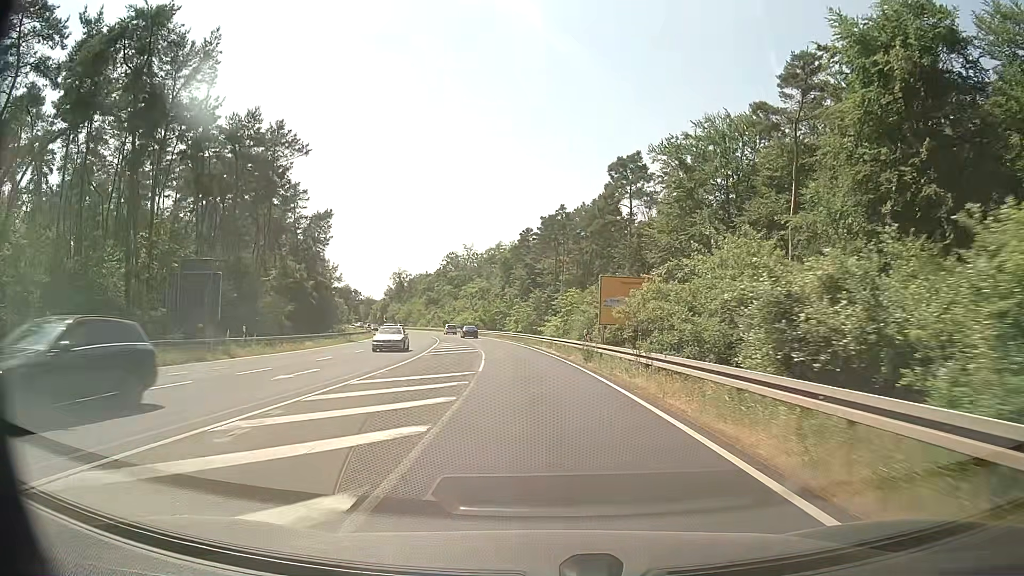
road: secondary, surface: asphalt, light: Day
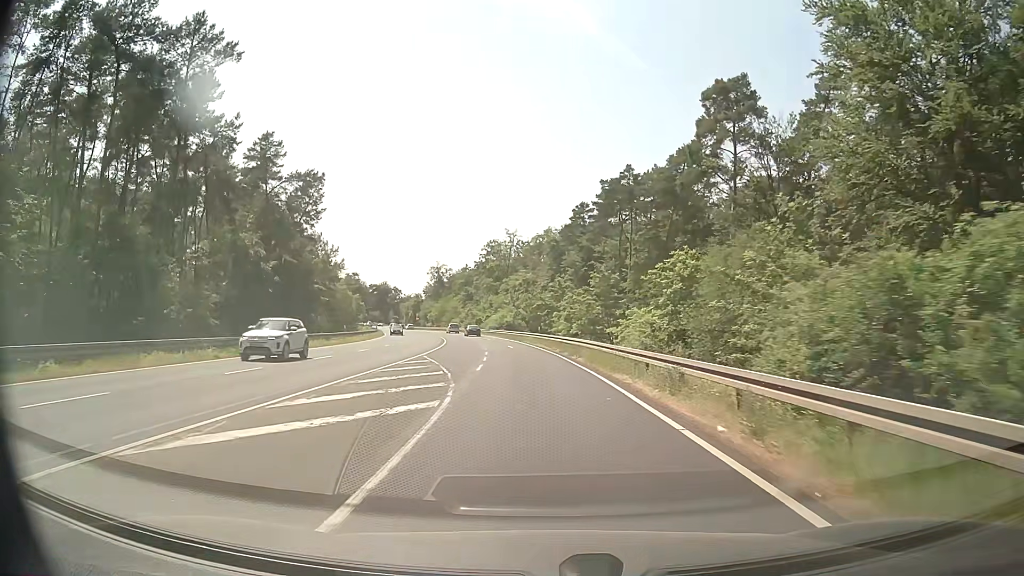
(-0.9, +28.0) m; -4°
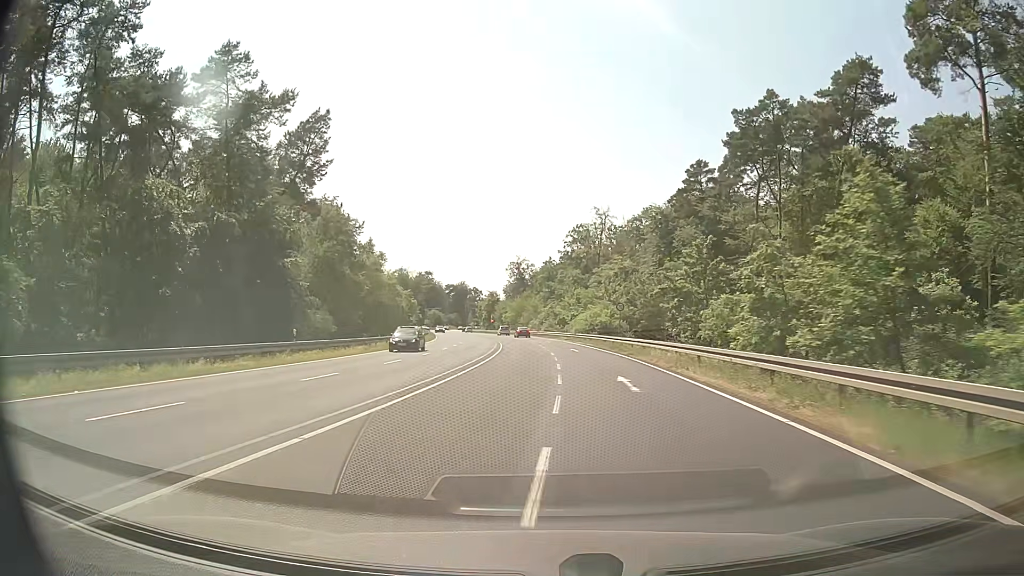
(-1.8, +27.9) m; -8°
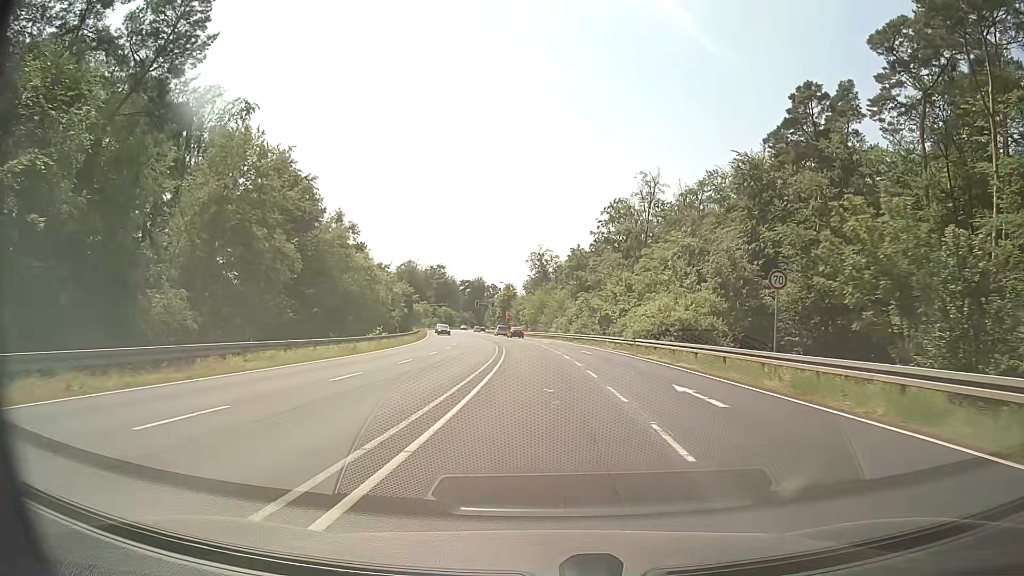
(-0.7, +27.9) m; -2°
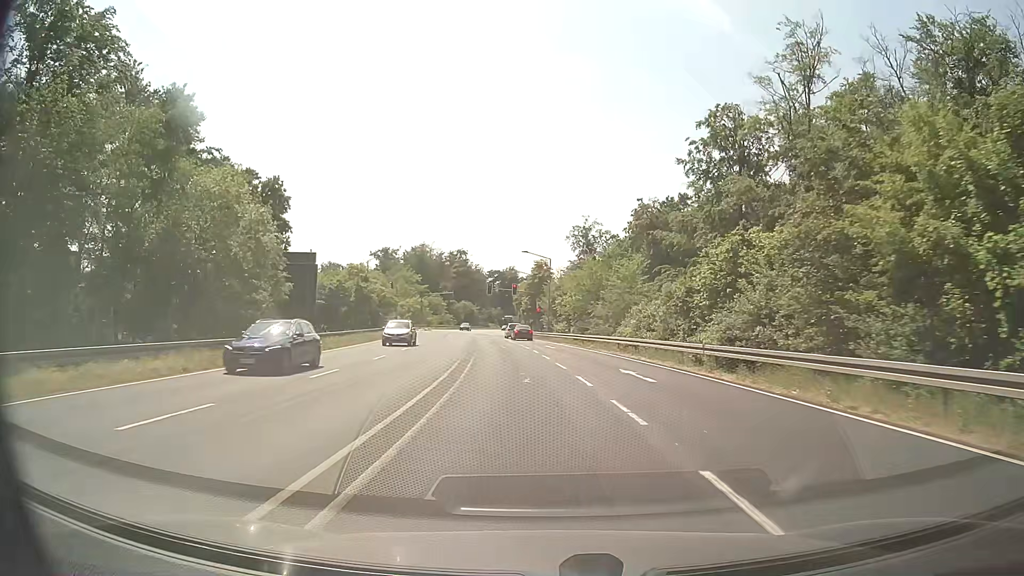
(-1.0, +45.4) m; -3°
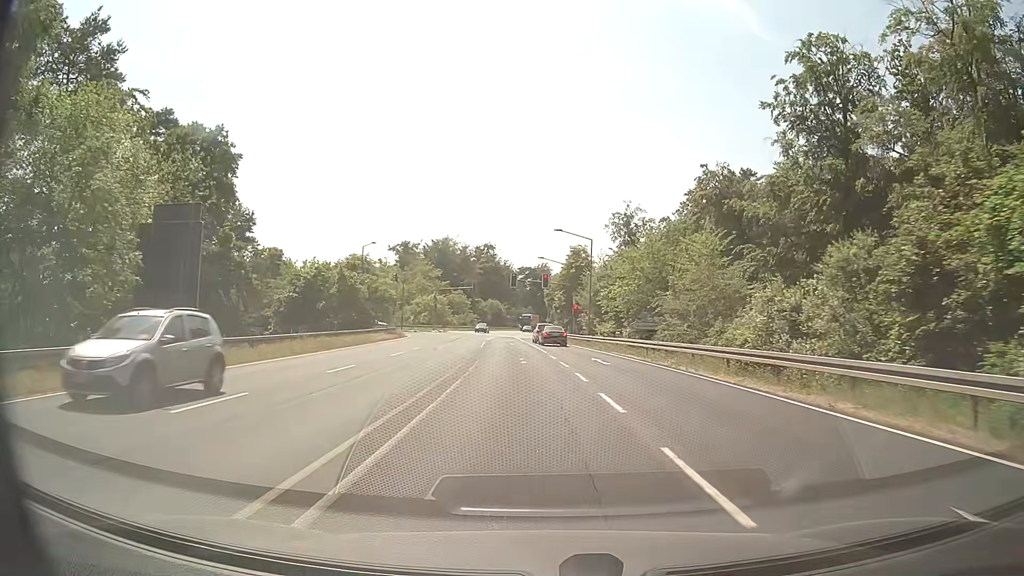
(-0.4, +16.4) m; -3°
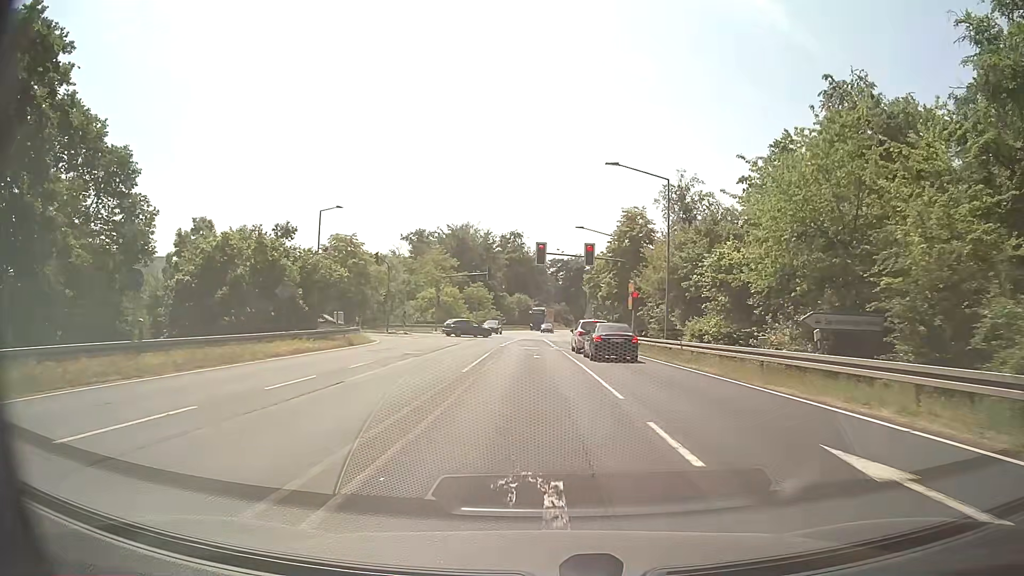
(-0.7, +21.7) m; -3°
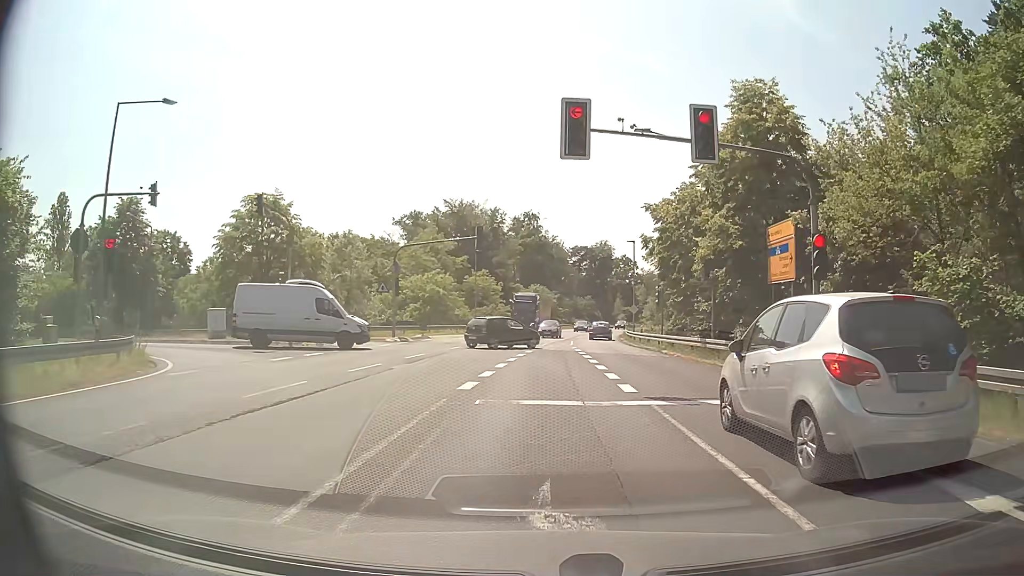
(-0.2, +25.6) m; -1°
